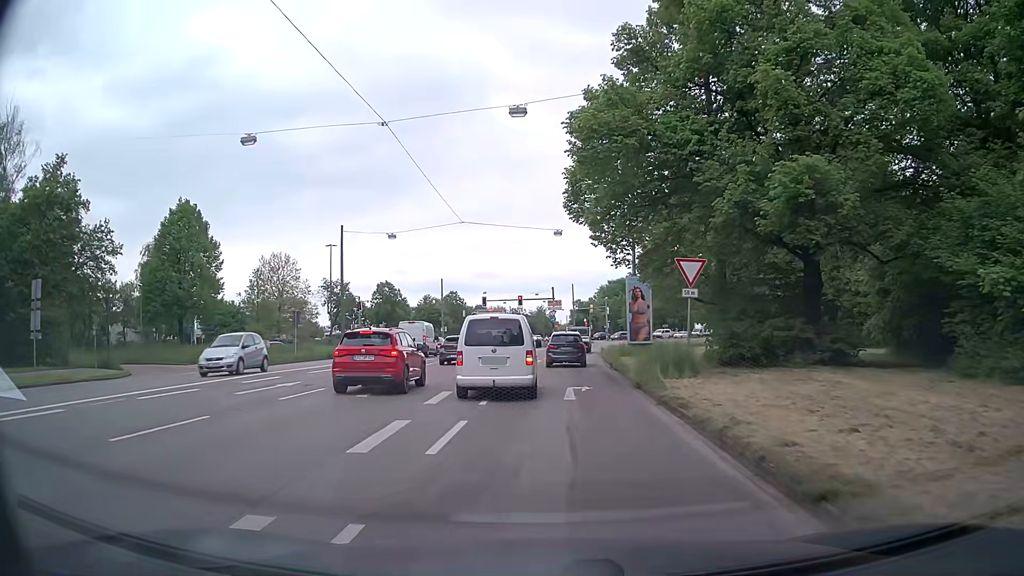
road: tertiary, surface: asphalt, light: Day
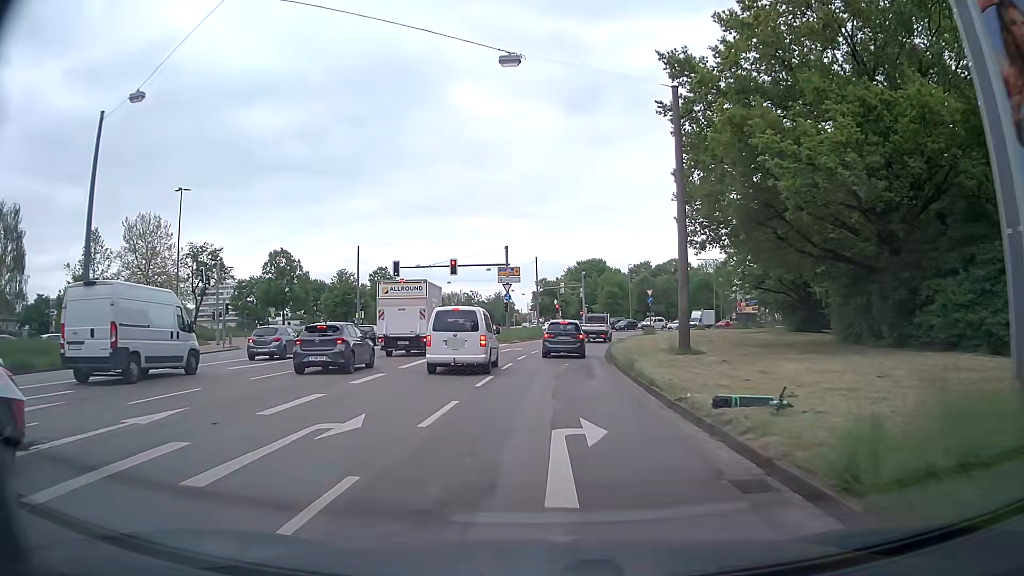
(+1.1, +33.5) m; +3°
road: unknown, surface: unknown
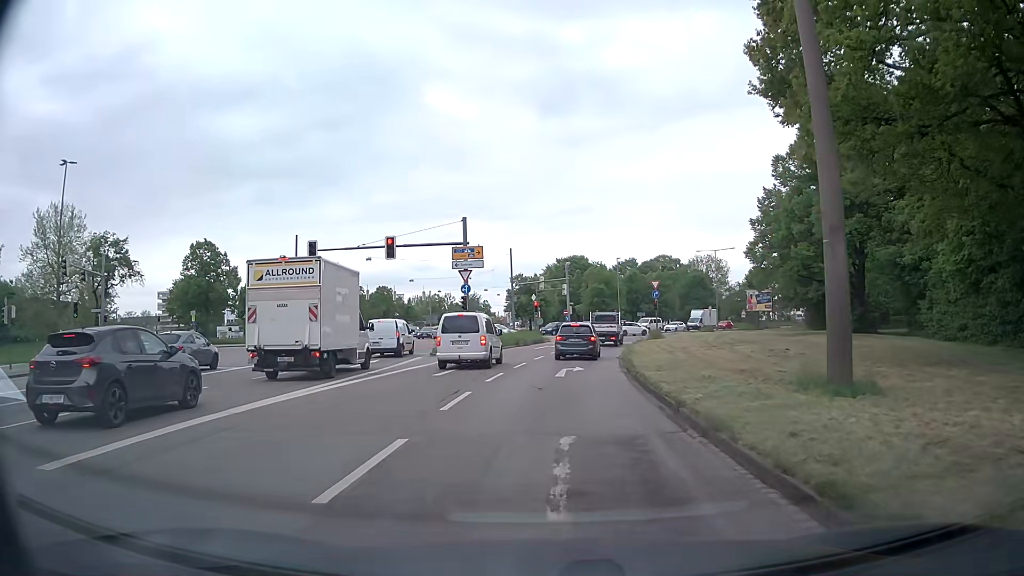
(+0.2, +15.6) m; +1°
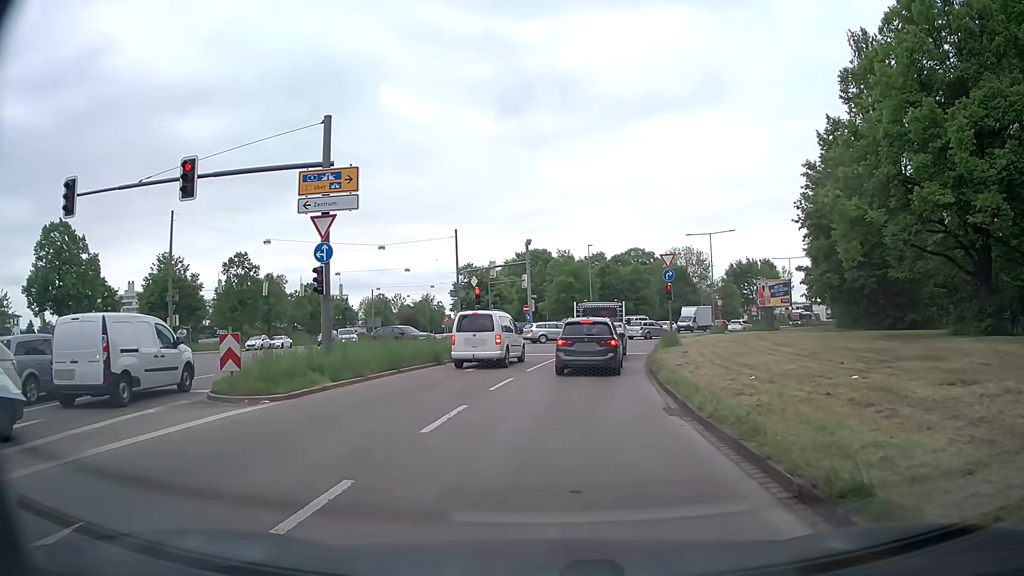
(+0.7, +19.7) m; +4°
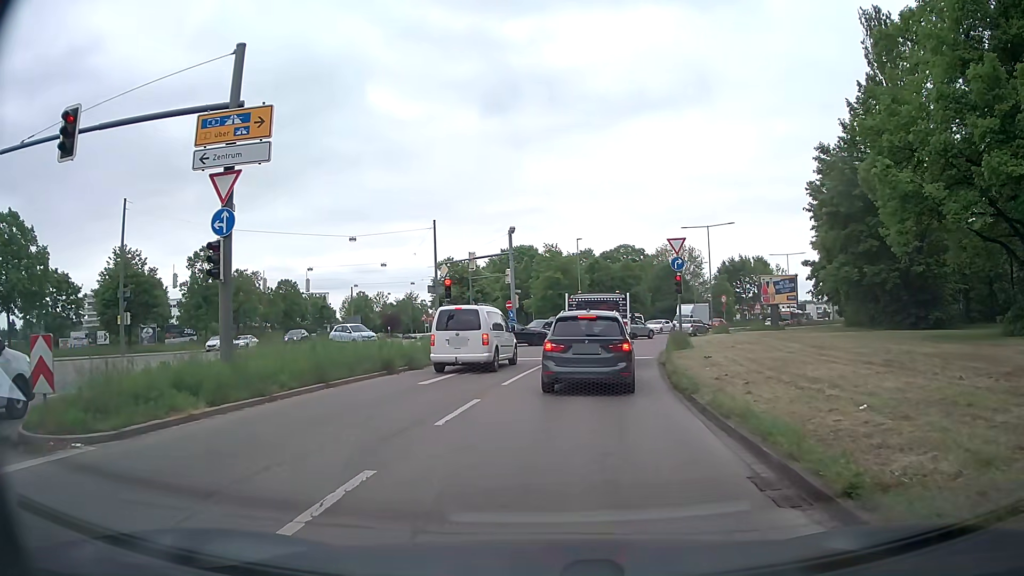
(0.0, +5.5) m; +1°
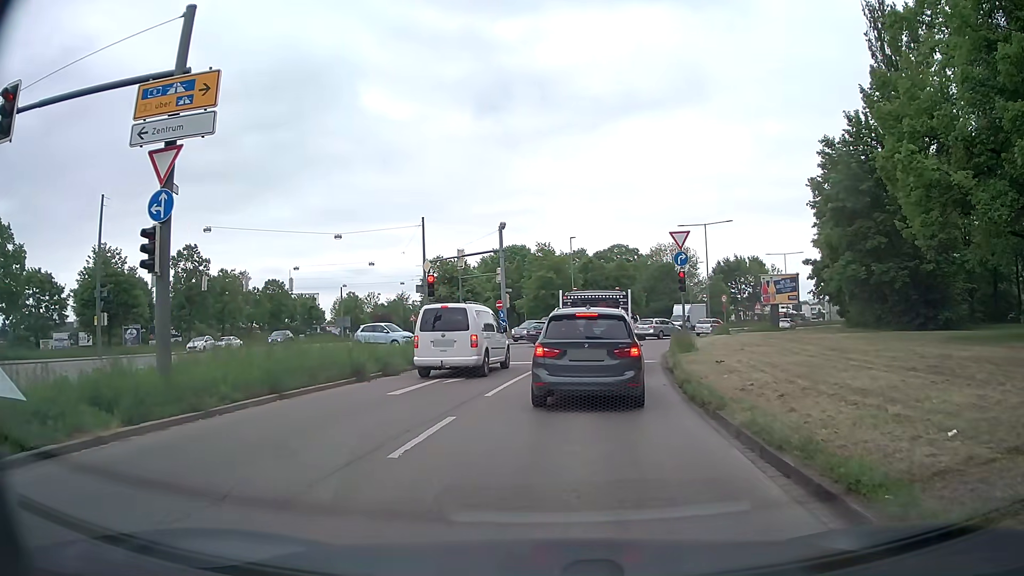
(0.0, +2.2) m; 0°
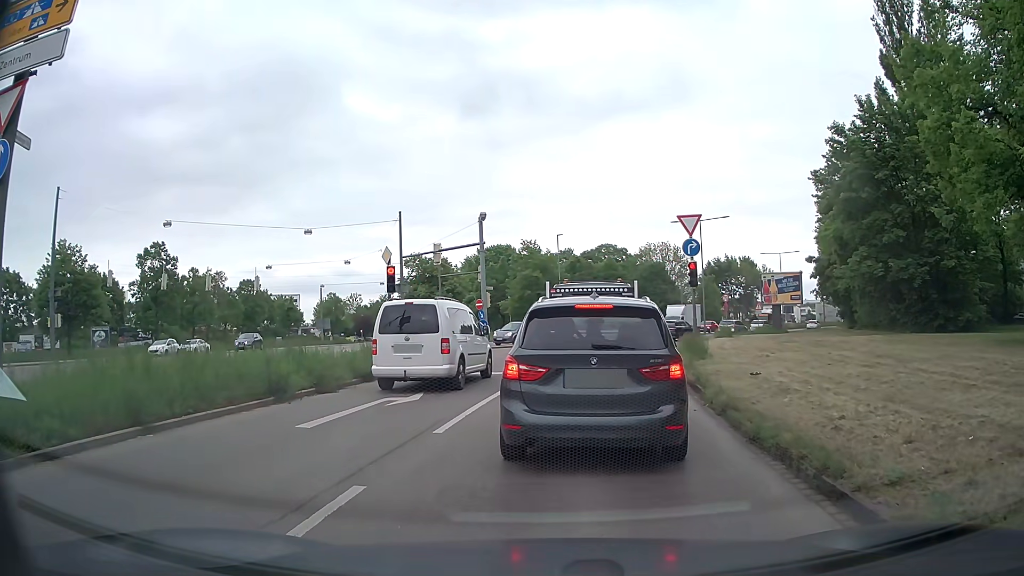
(+0.1, +4.0) m; +2°
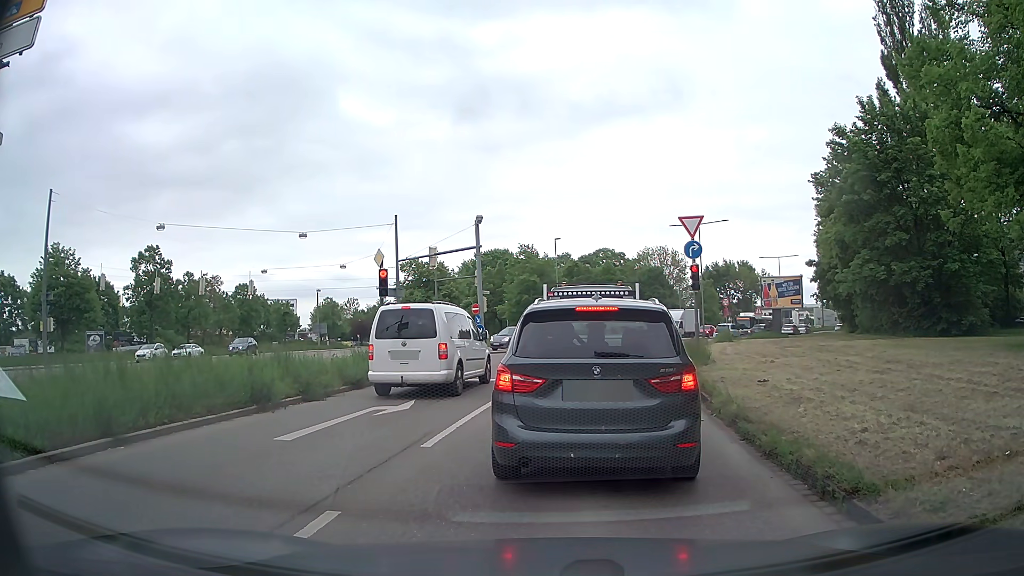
(0.0, +0.7) m; 0°
(0, +10) (+2, +20) (+4, +30) (+6, +39) (+10, +49) (+15, +58) (+20, +66) (+25, +75) (+30, +83) (+35, +92) m
